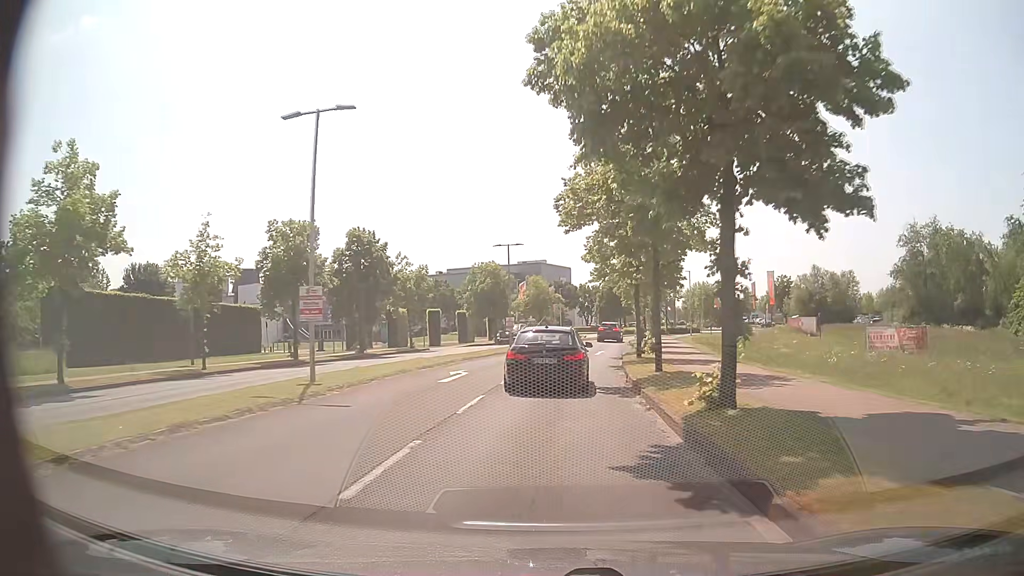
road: residential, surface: asphalt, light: Day
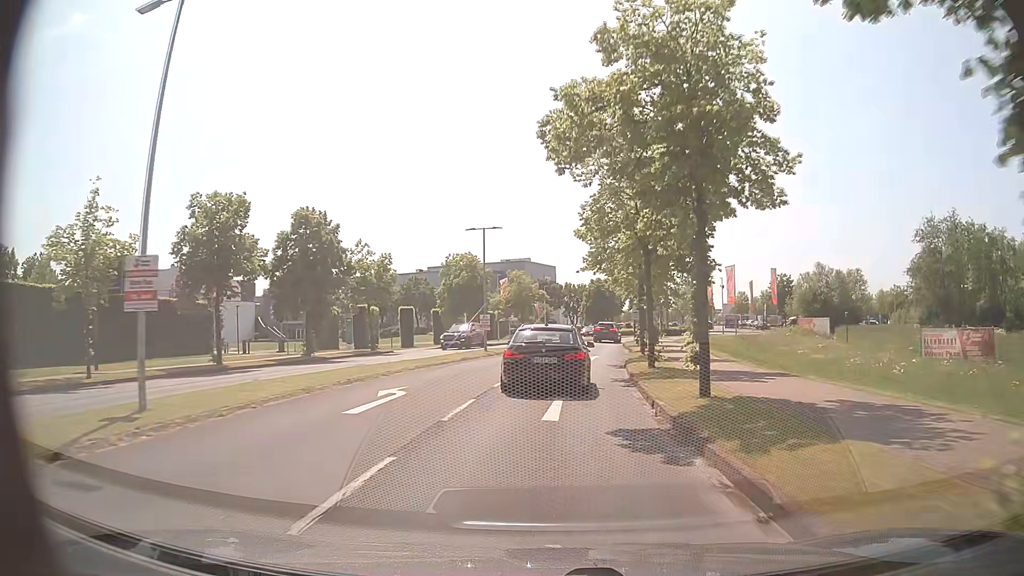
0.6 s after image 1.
(+0.1, +7.2) m; +1°
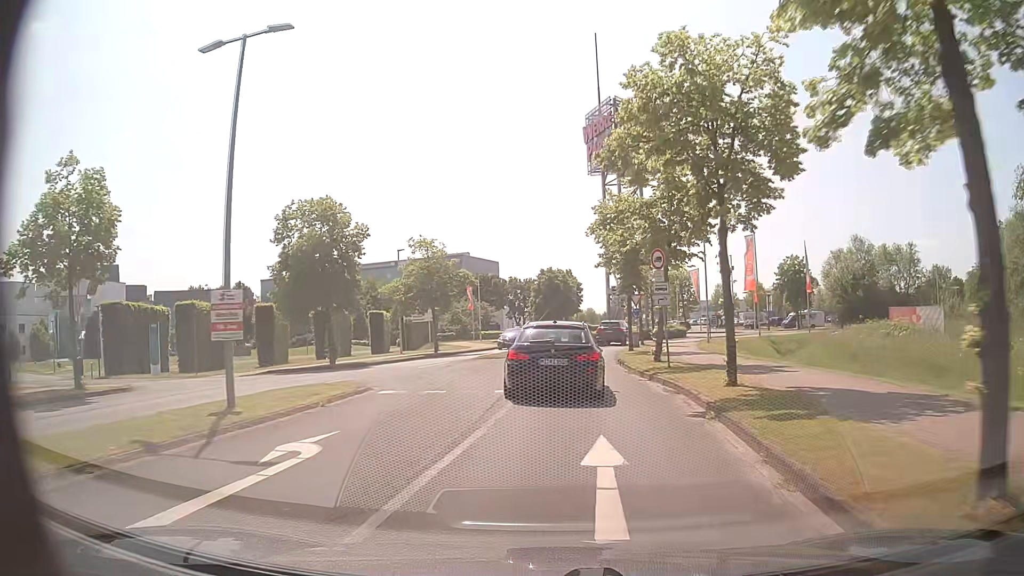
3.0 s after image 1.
(+1.2, +26.0) m; +5°
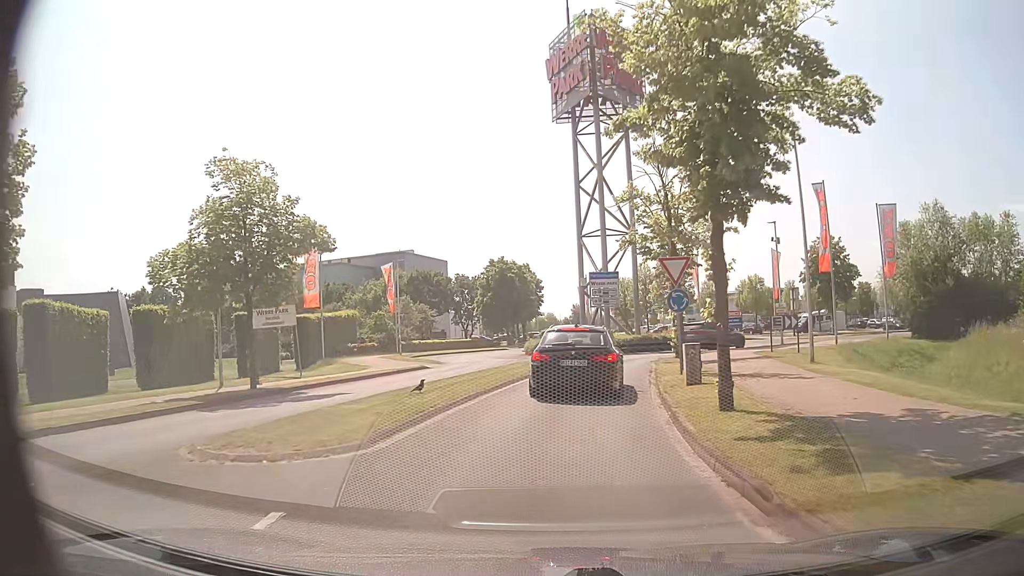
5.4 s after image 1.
(+0.7, +21.4) m; +3°
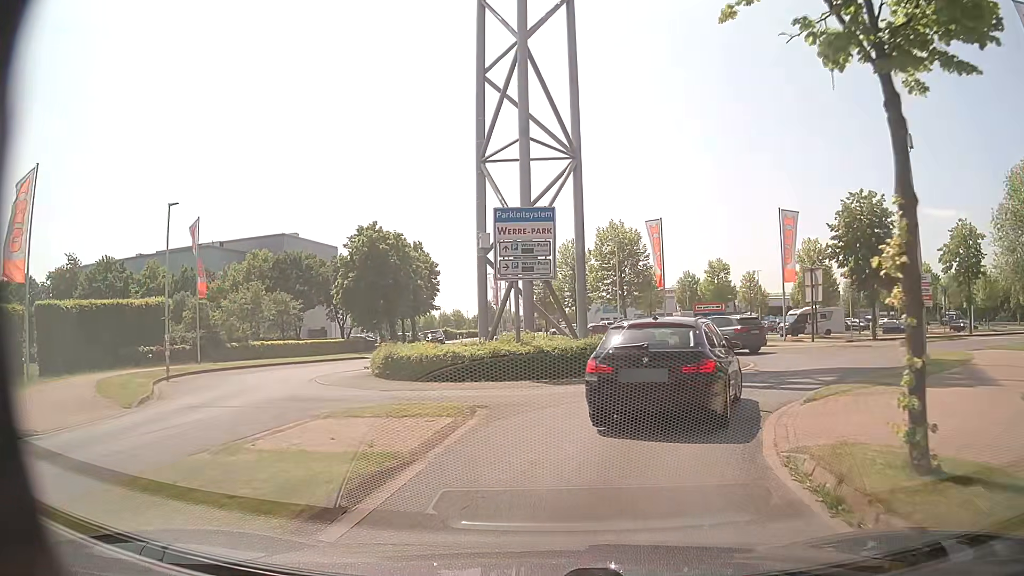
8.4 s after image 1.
(+1.6, +22.6) m; +8°
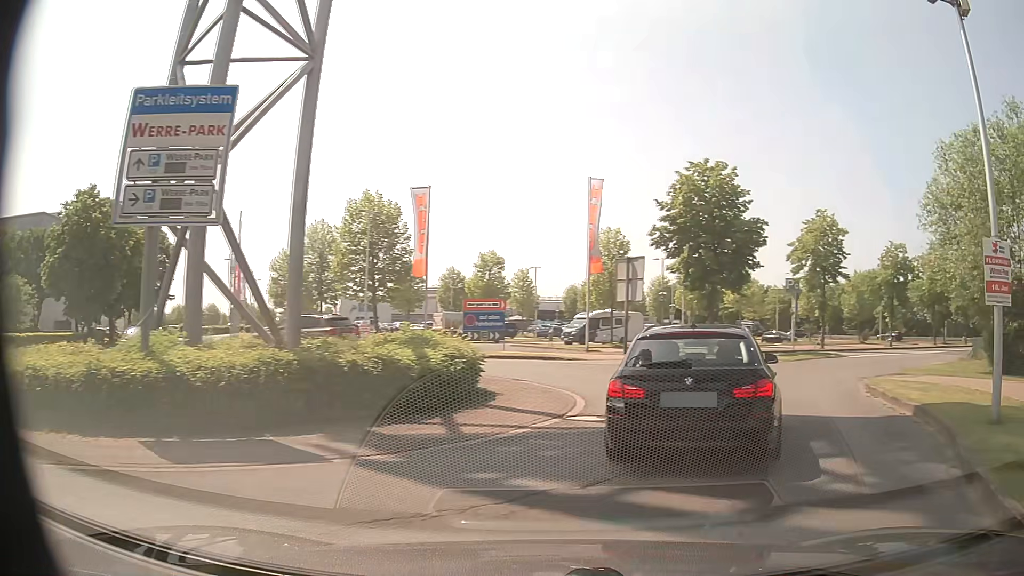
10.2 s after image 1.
(+1.0, +10.5) m; +18°
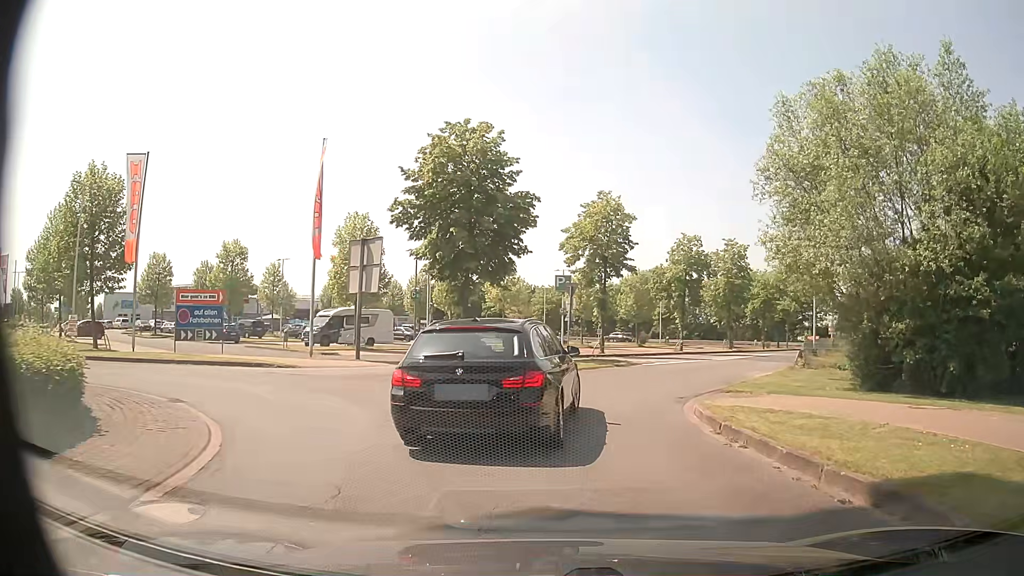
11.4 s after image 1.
(+1.3, +6.1) m; +22°
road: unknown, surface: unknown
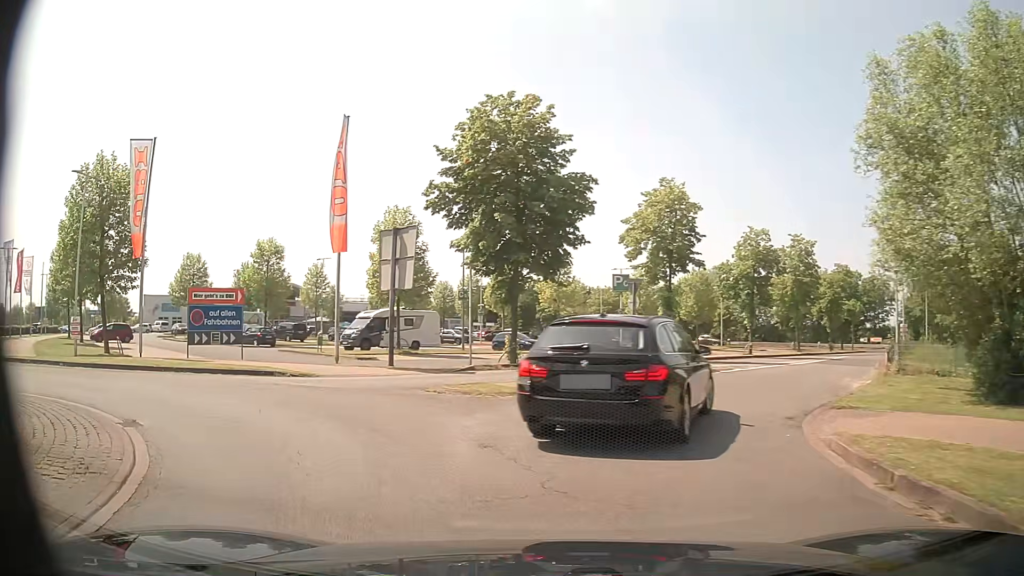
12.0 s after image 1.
(0.0, +3.4) m; -4°
(-3, +9) (-11, +14) (-21, +16) (-30, +21) (-37, +28) (-43, +36) (-50, +44) (-56, +52) (-61, +60) (-63, +69) m
